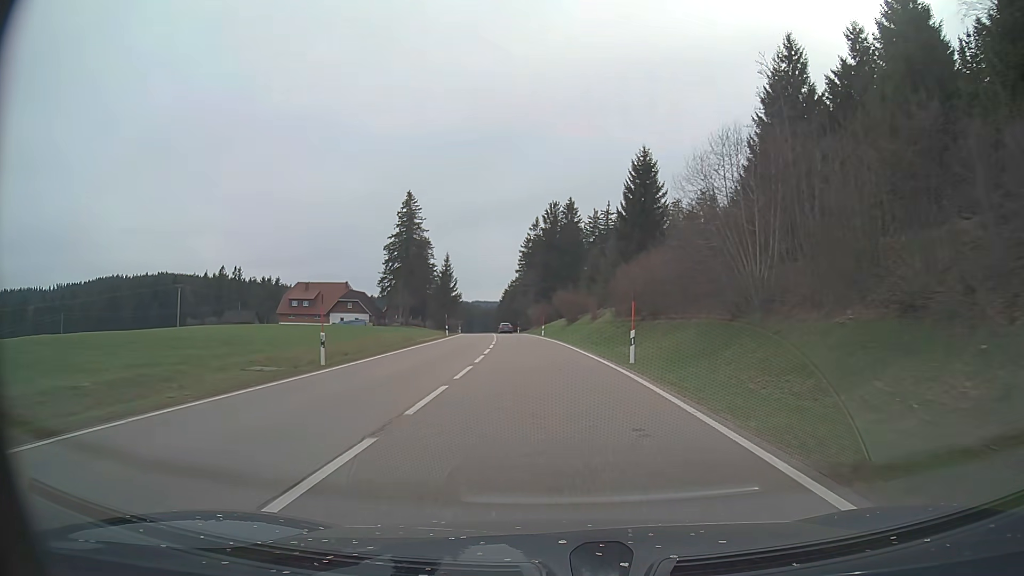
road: primary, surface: asphalt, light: Day
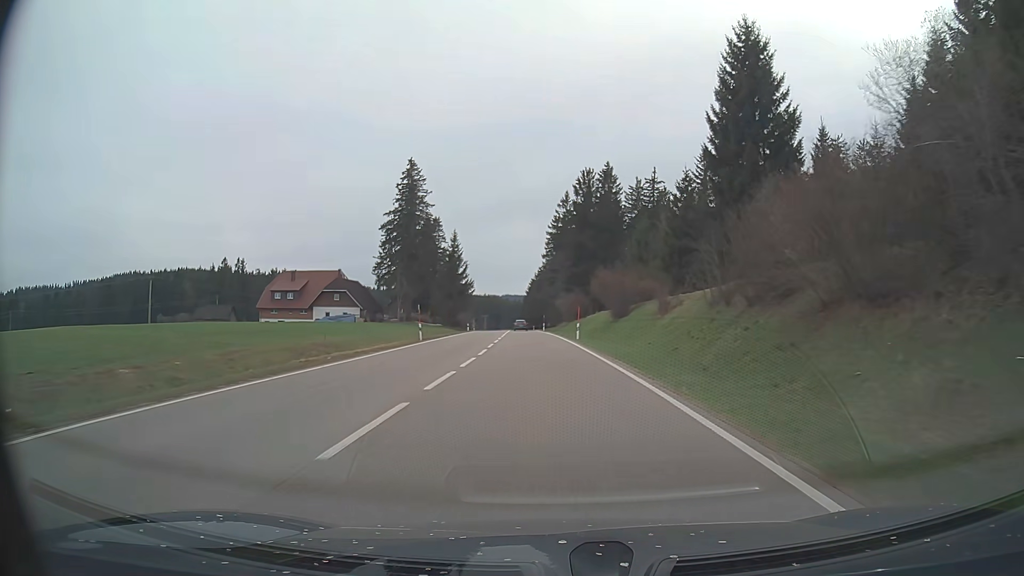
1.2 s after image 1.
(-0.7, +27.5) m; -3°
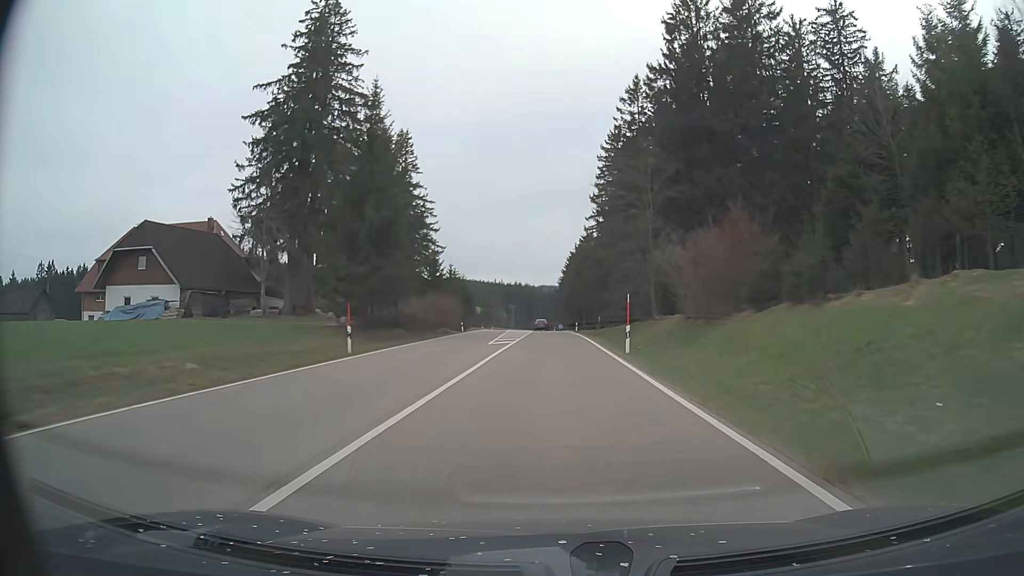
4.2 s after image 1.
(-2.8, +67.5) m; -3°
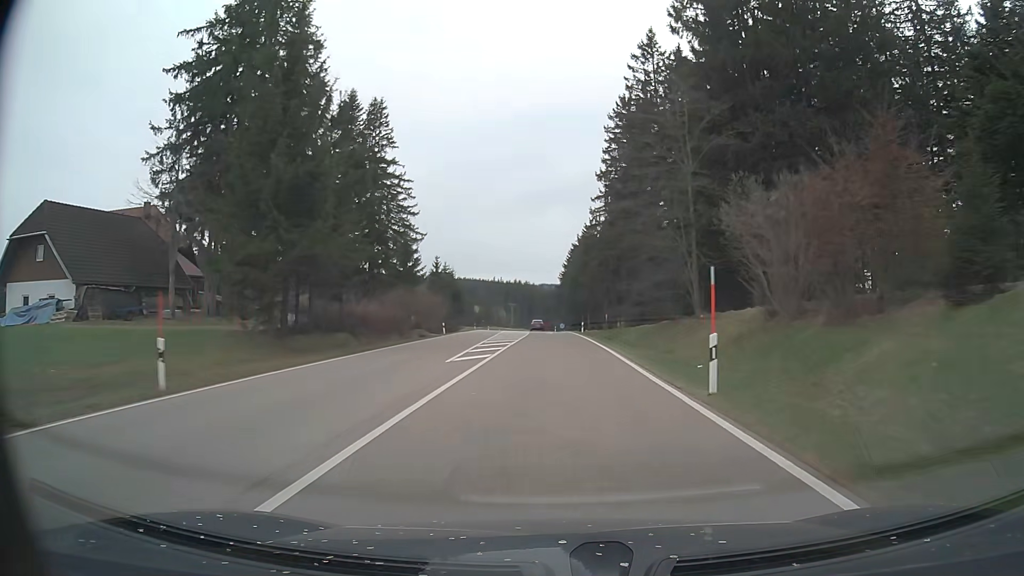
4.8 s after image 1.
(0.0, +13.1) m; 0°
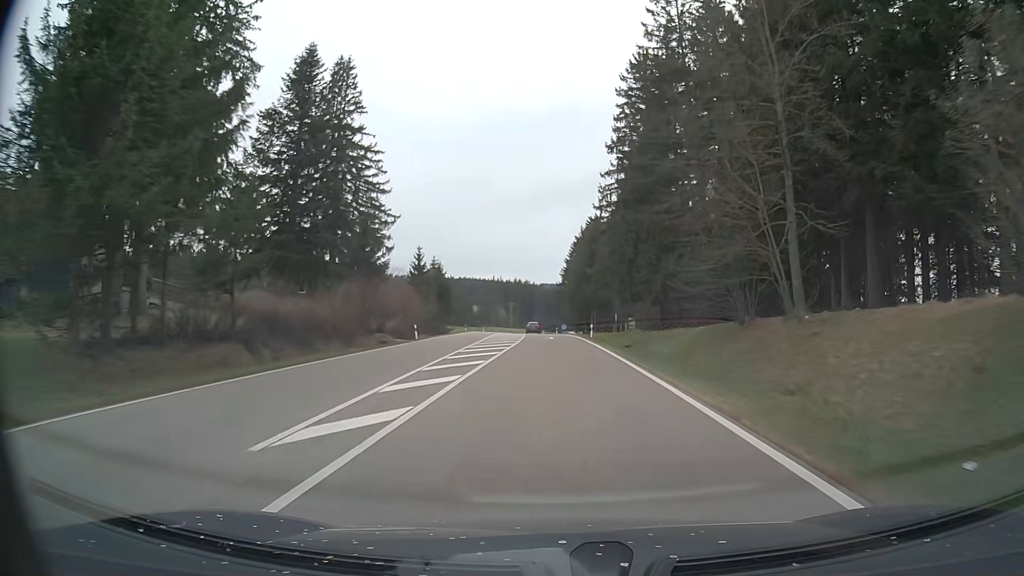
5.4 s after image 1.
(0.0, +13.0) m; 0°
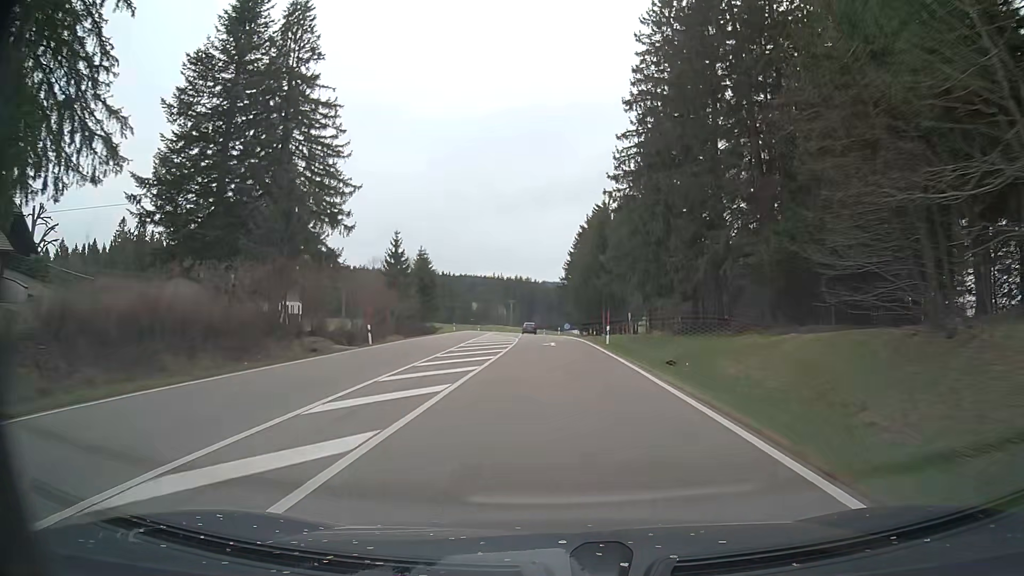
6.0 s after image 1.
(0.0, +12.9) m; 0°
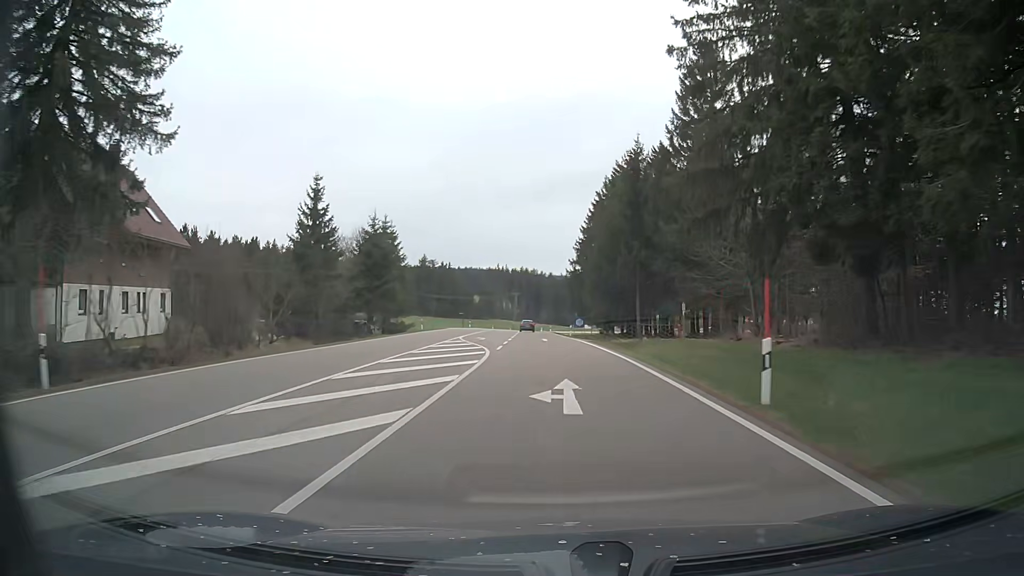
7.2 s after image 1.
(-0.3, +25.5) m; -1°
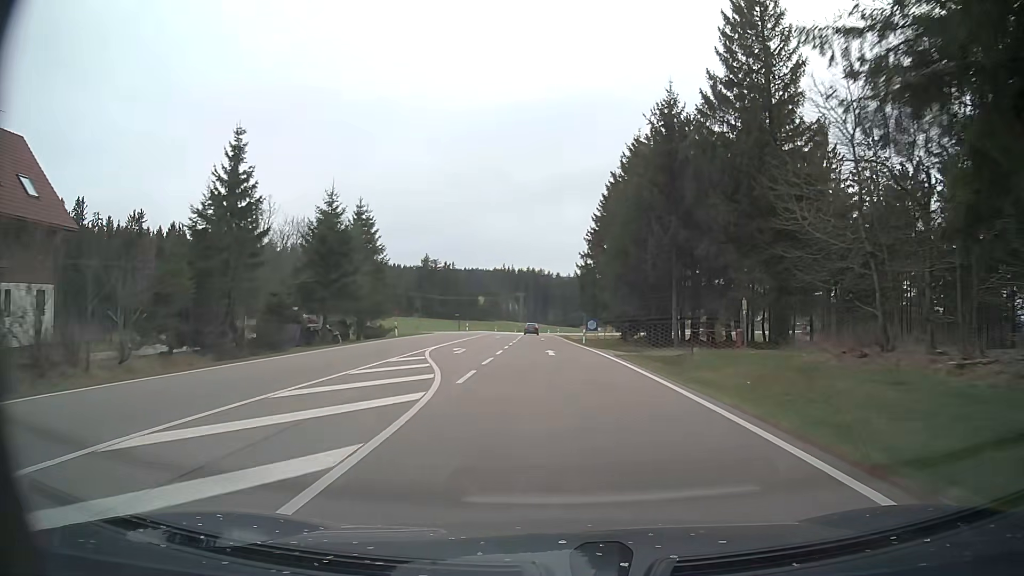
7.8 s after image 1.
(0.0, +12.7) m; 0°
(0, +10) (0, +20) (0, +30) (-1, +40) (-1, +50) (-1, +60) (-1, +70) (-2, +80) (-2, +90) (-2, +100) m
